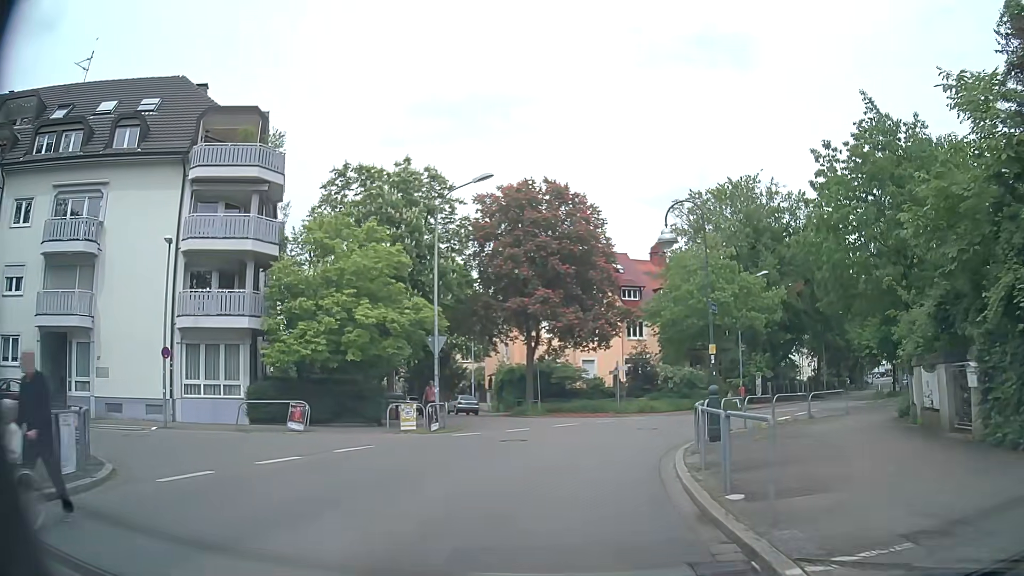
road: unclassified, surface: asphalt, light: Day
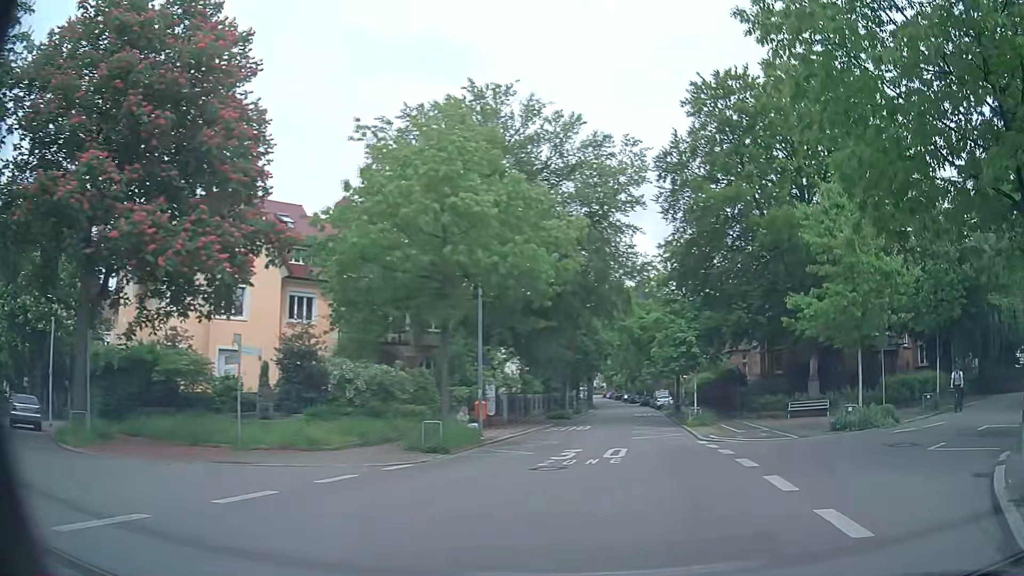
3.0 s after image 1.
(+2.8, +21.6) m; +27°
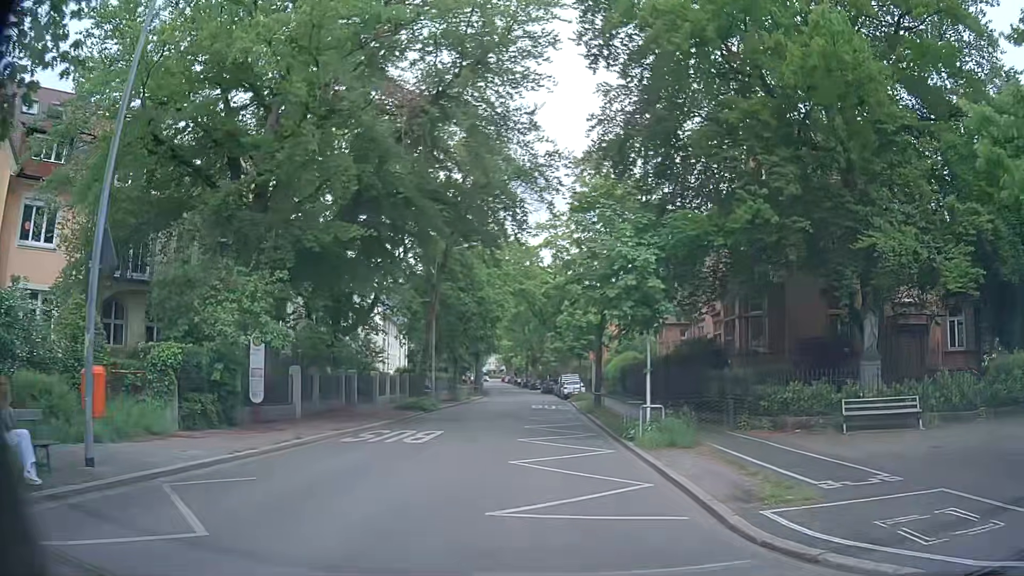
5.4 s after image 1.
(+2.3, +17.6) m; +9°
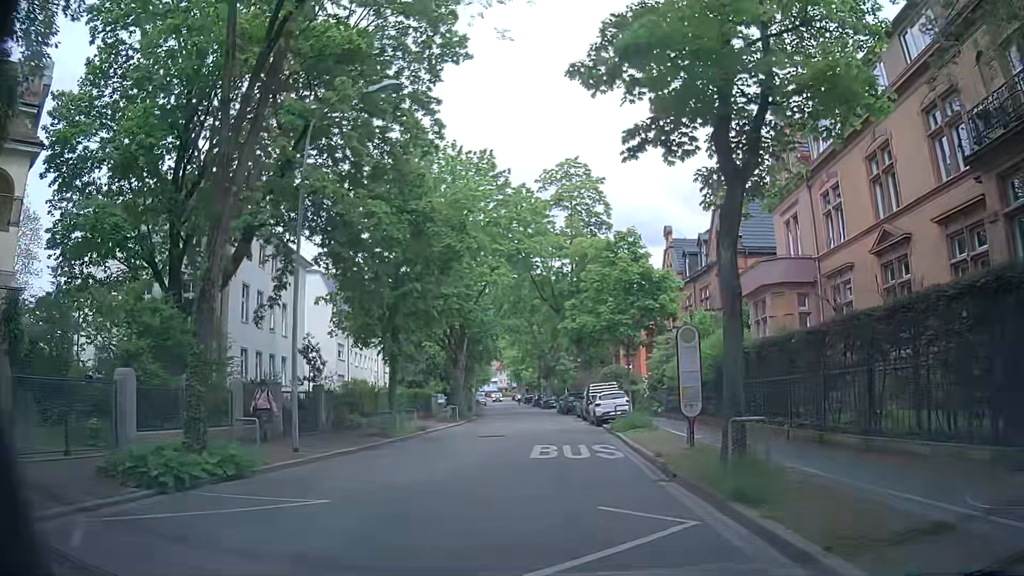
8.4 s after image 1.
(-0.6, +22.8) m; -2°
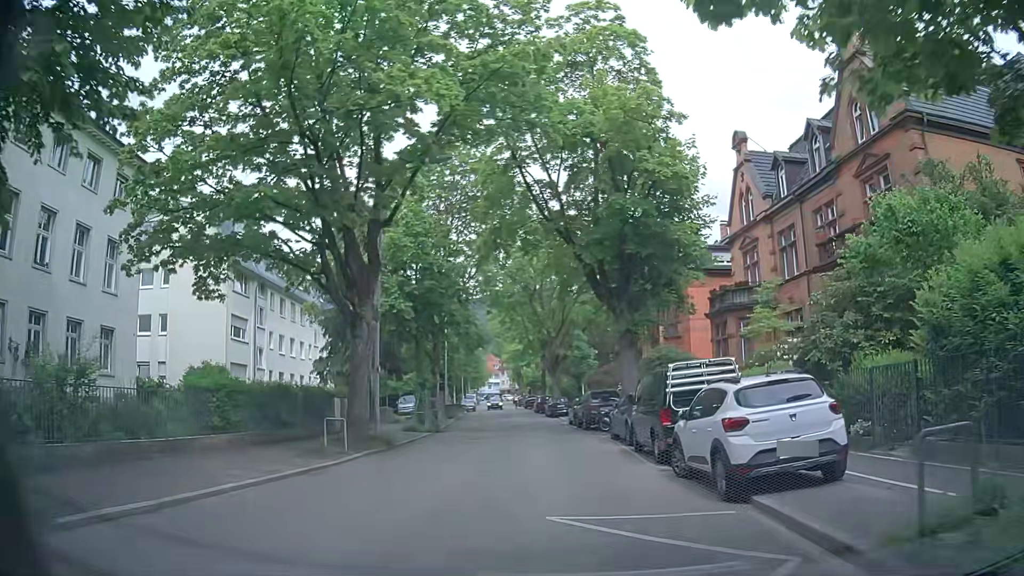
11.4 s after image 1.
(-0.2, +22.2) m; -3°
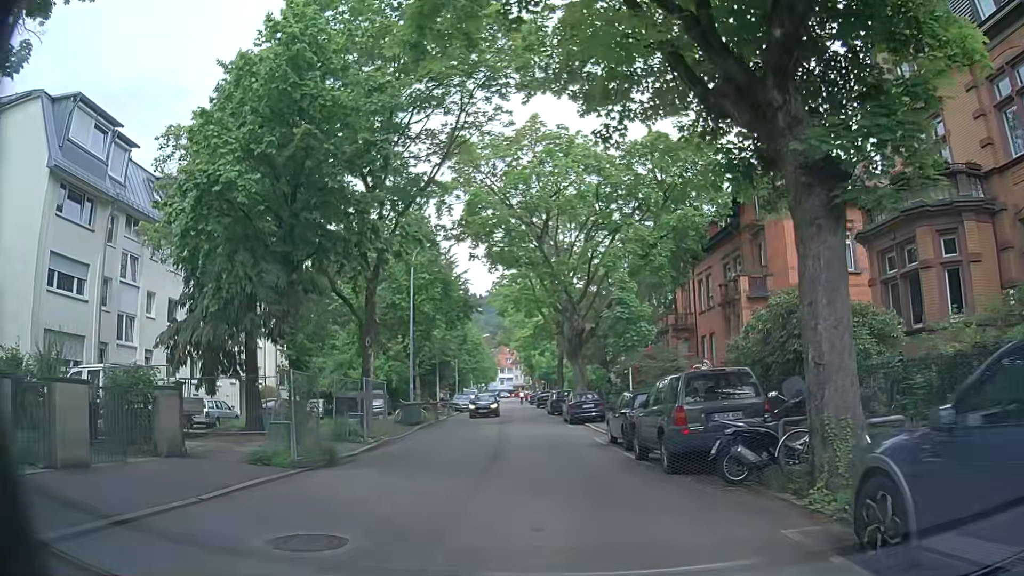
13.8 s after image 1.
(+0.4, +17.8) m; -1°
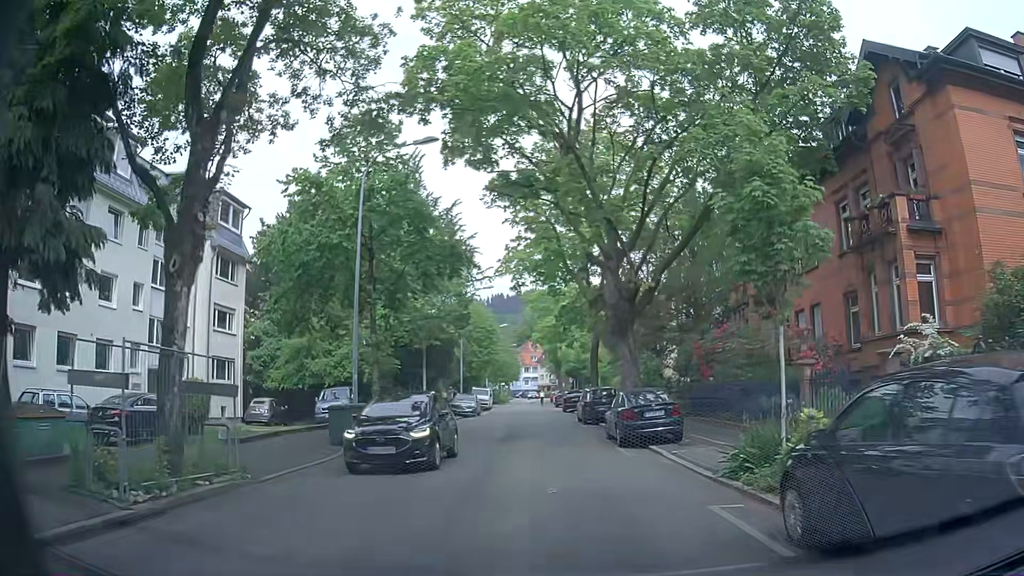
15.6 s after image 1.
(0.0, +13.4) m; -2°
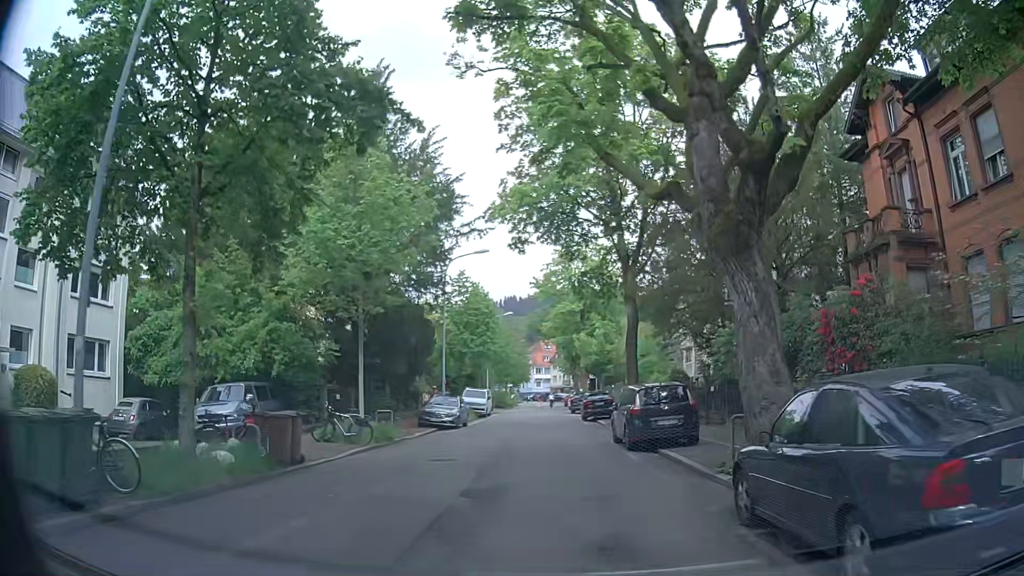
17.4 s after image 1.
(+0.1, +13.3) m; -2°
(0, +10) (0, +20) (0, +30) (+1, +40) (+1, +50) (+1, +60) (+1, +70) (+1, +80) (+2, +90) (+3, +100) m
